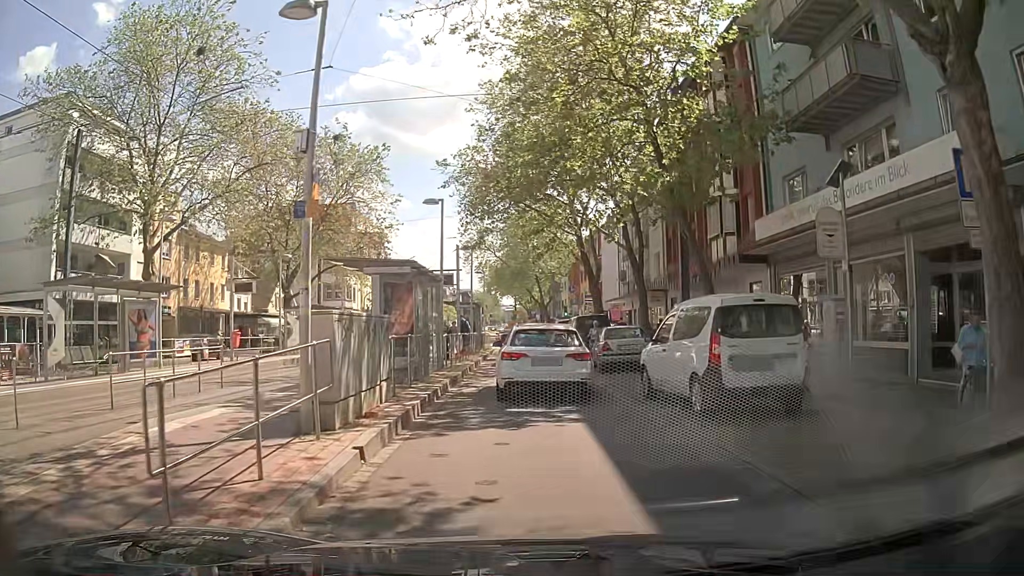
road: tertiary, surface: asphalt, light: Day
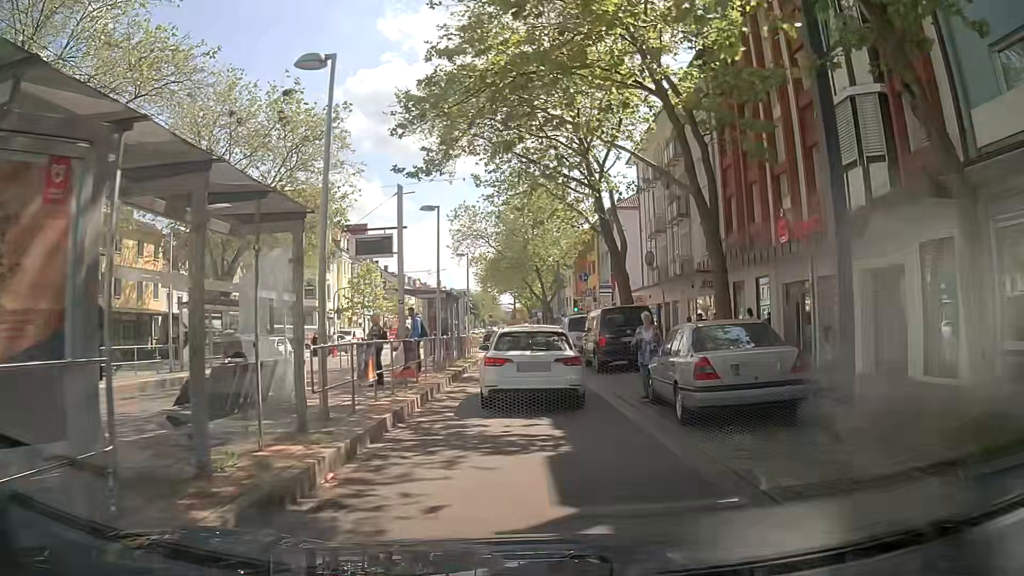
(-0.1, +11.5) m; -1°
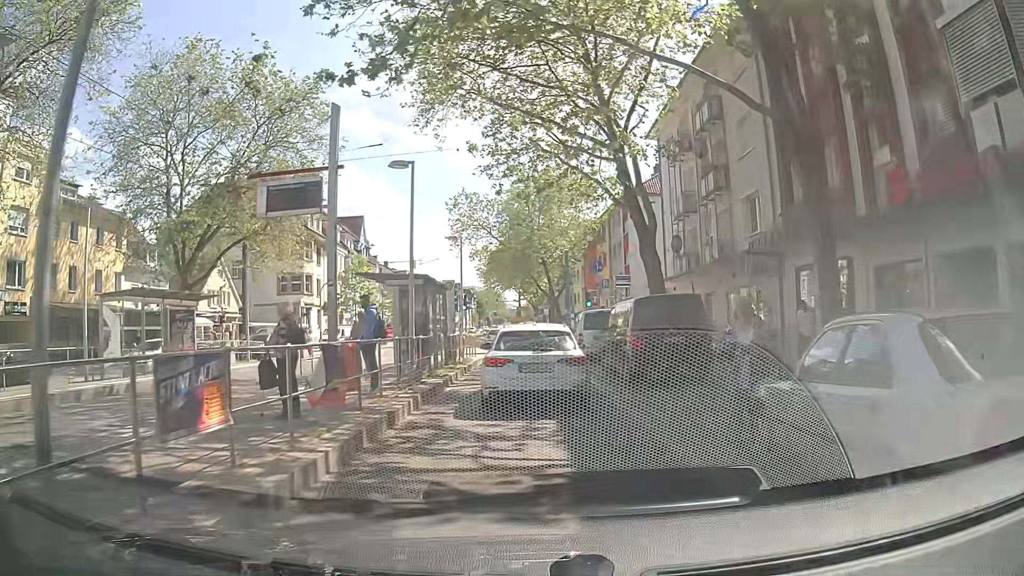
(0.0, +5.6) m; -1°
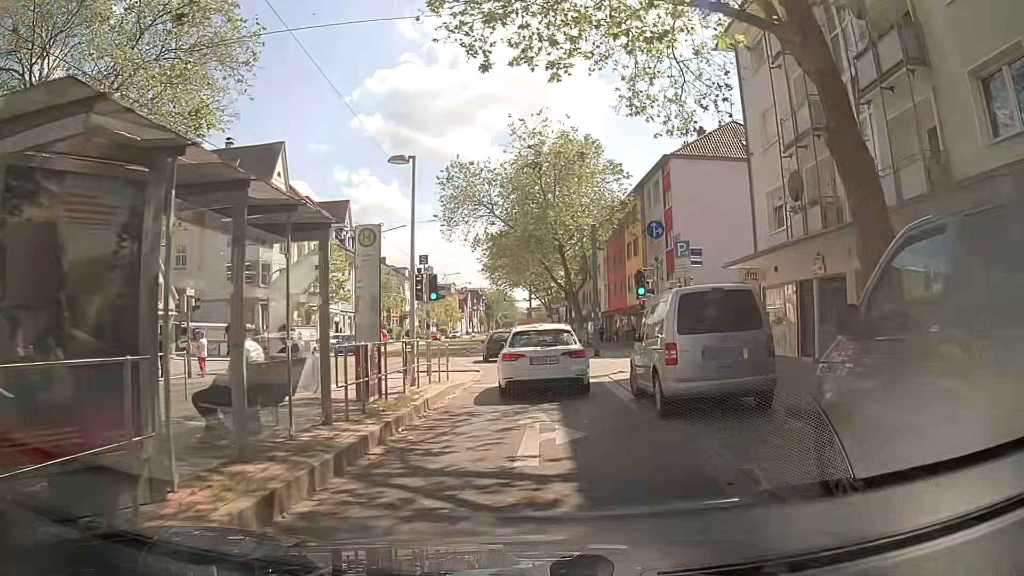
(0.0, +13.8) m; +1°
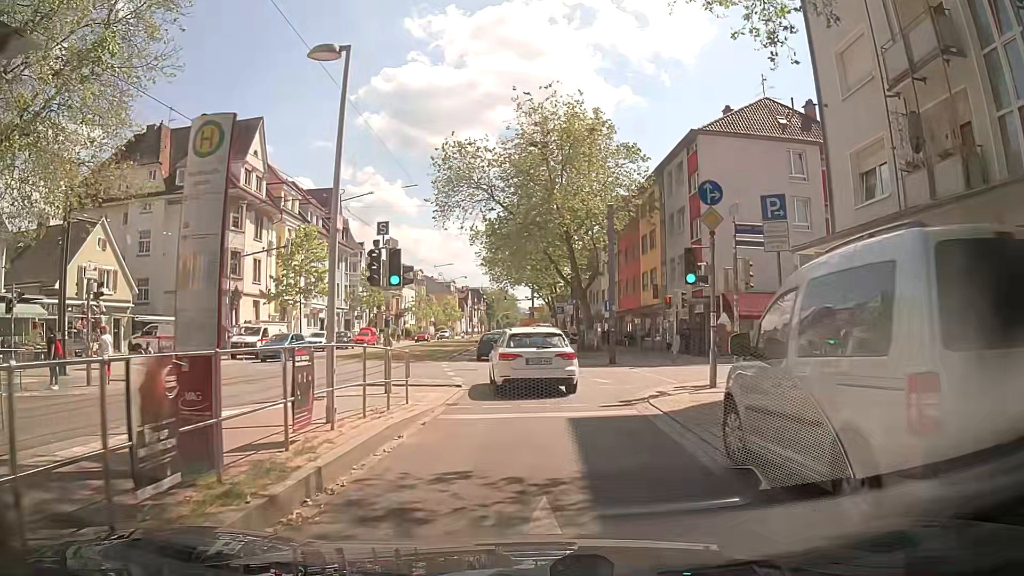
(0.0, +6.3) m; 0°
(0, +10) (-1, +20) (-2, +30) (-3, +40) (-3, +50) (-4, +60) (-4, +70) (-5, +80) (-5, +90) (-4, +100) m
